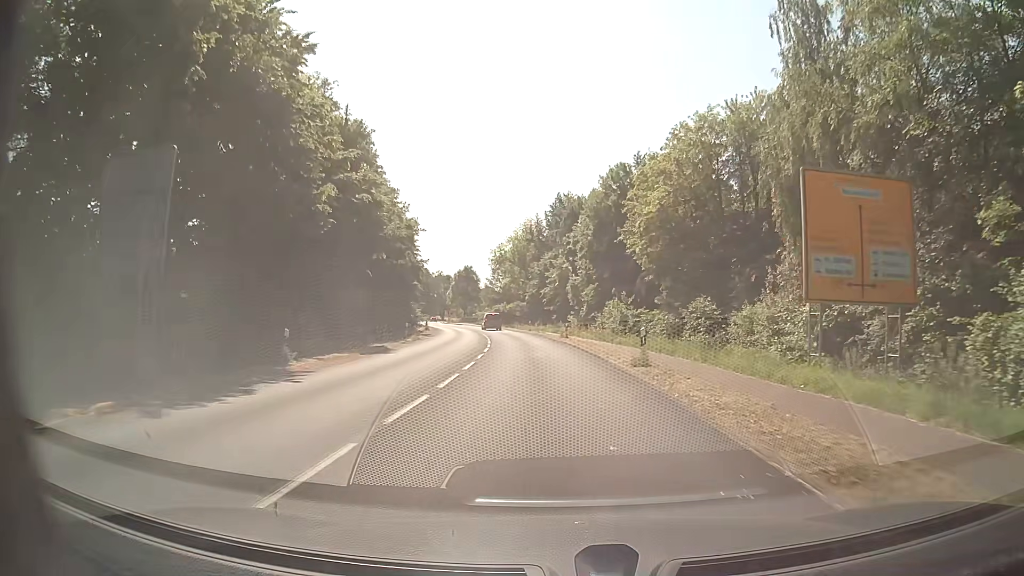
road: secondary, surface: asphalt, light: Day
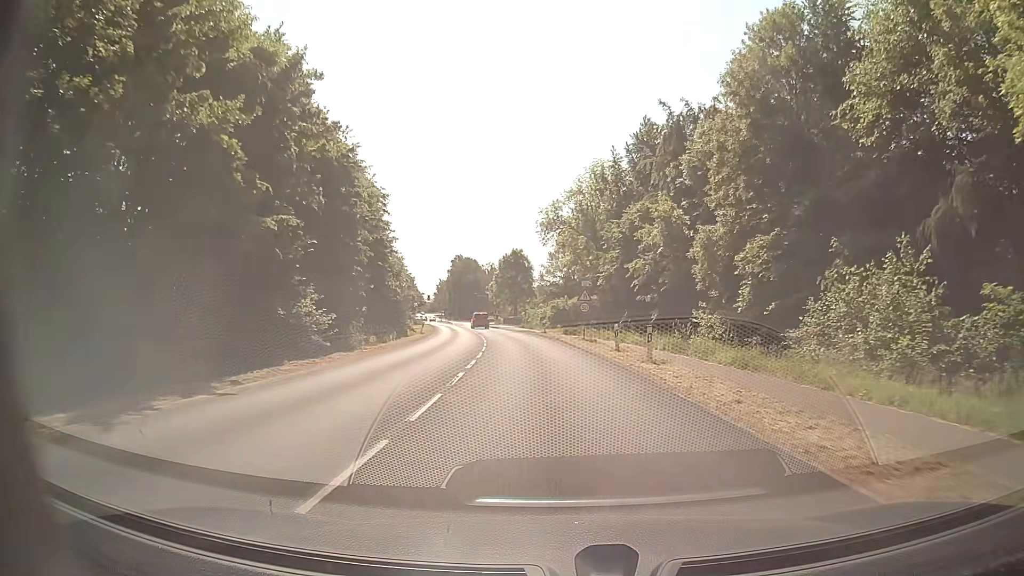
(-2.5, +39.4) m; -6°
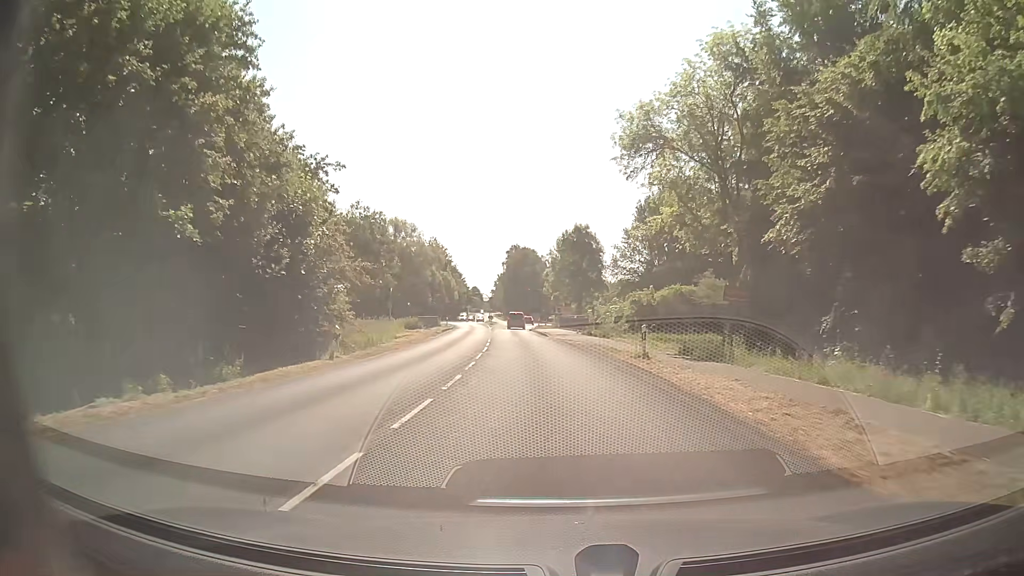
(-1.4, +31.7) m; -6°
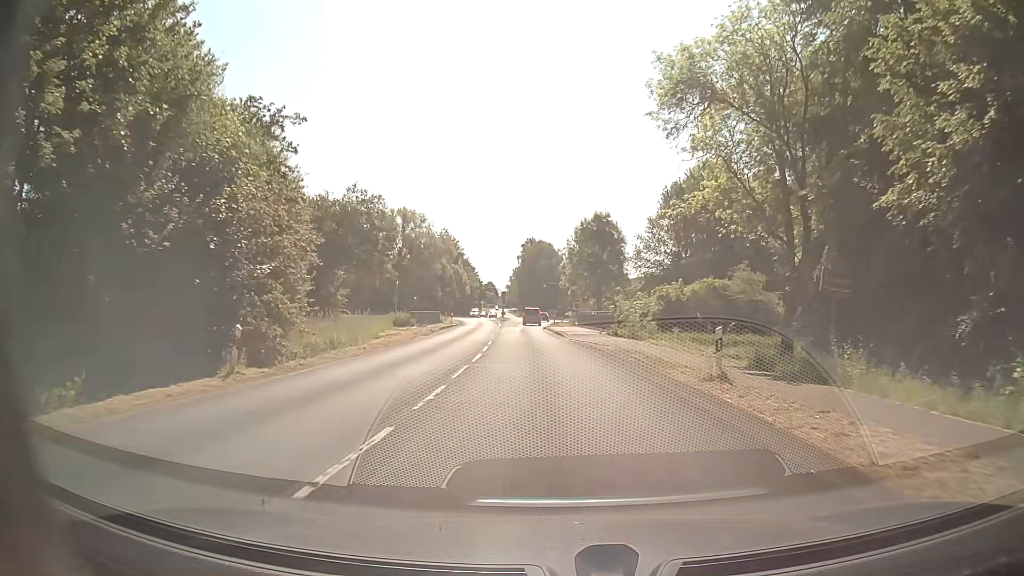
(-0.1, +7.7) m; -1°
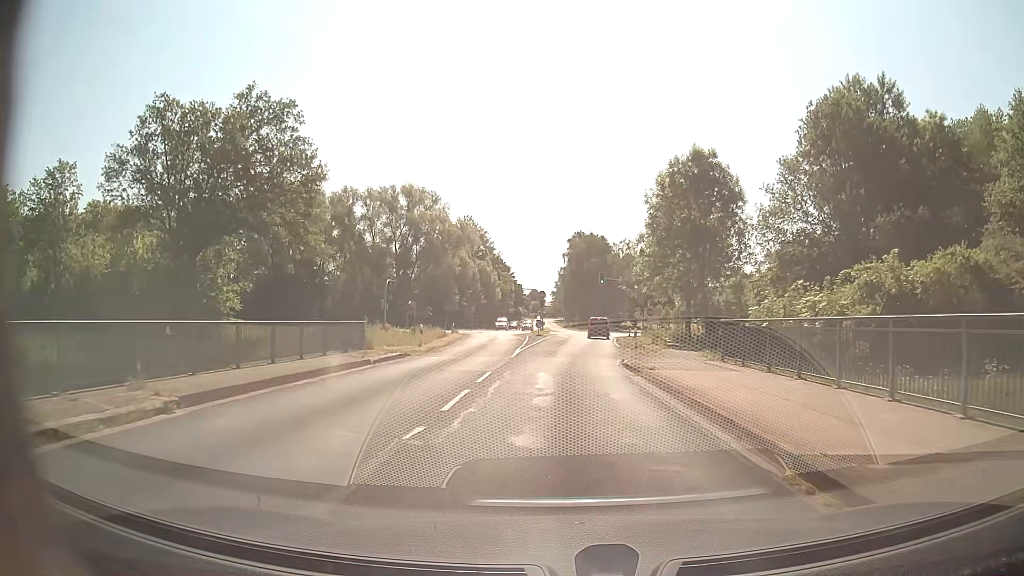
(-1.5, +35.3) m; -4°
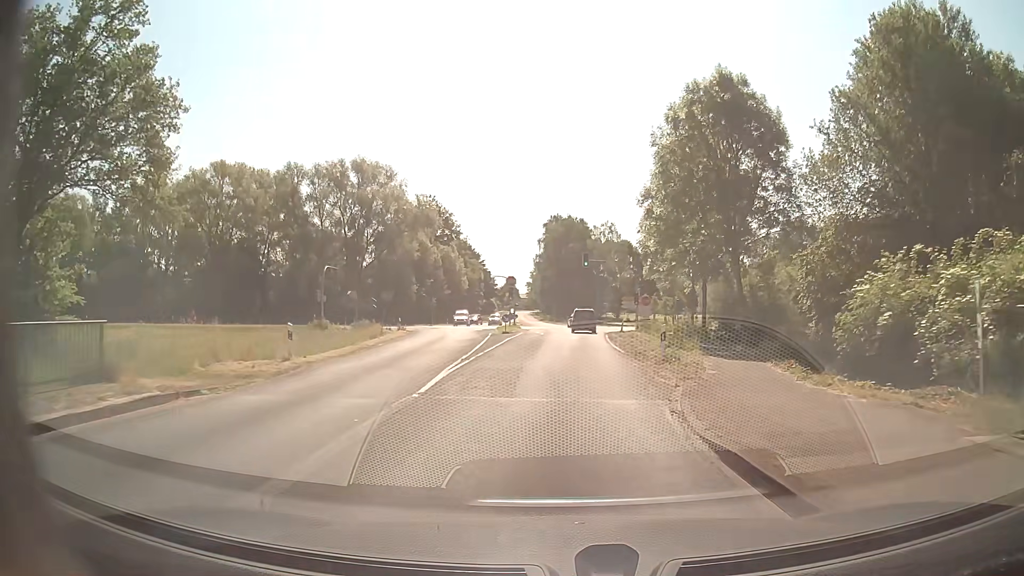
(+0.2, +14.3) m; +2°
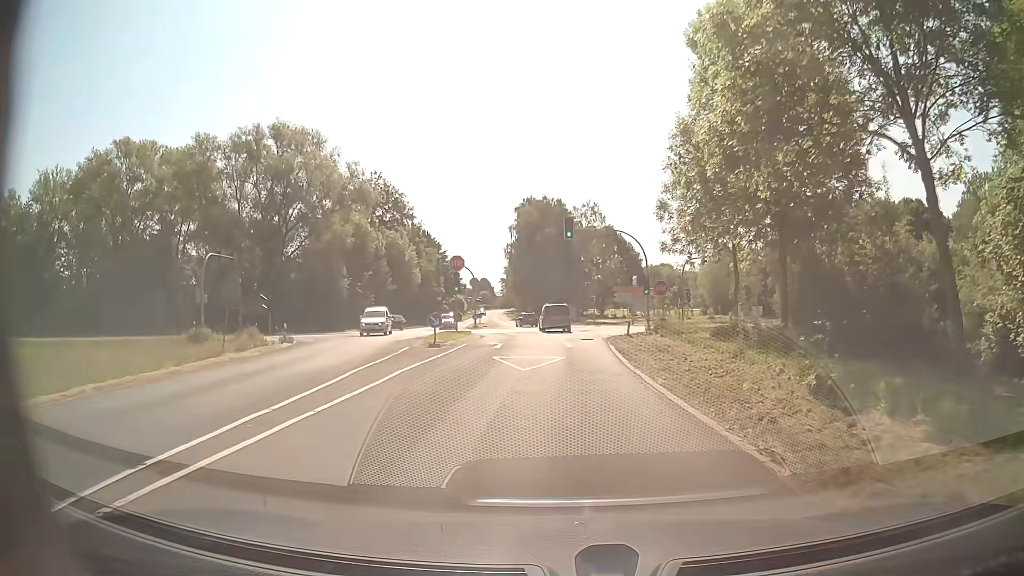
(+0.4, +19.5) m; +2°
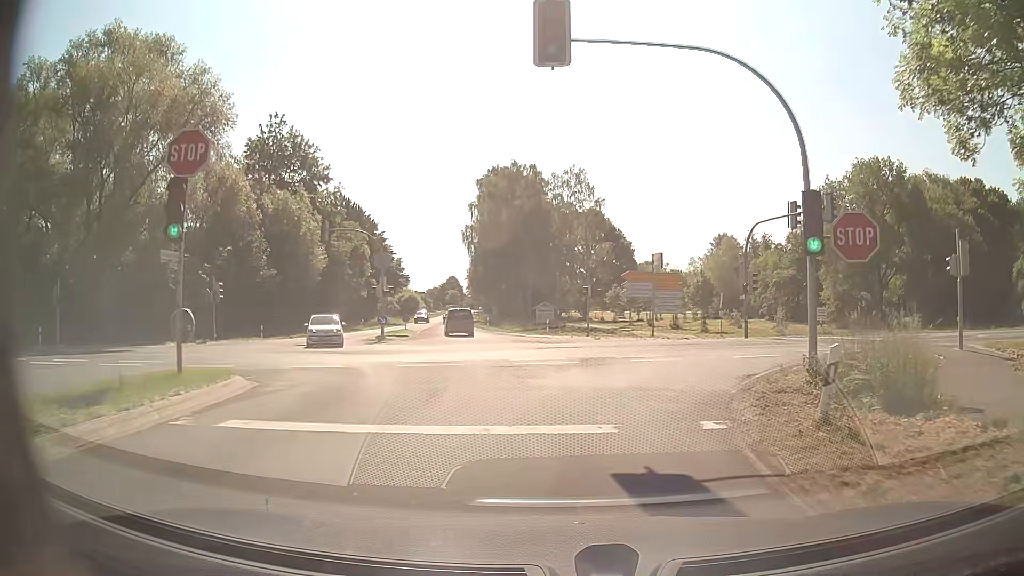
(+0.2, +27.6) m; +2°
(0, +10) (+4, +19) (+13, +25) (+22, +28) (+32, +30) (+42, +32) (+51, +35) (+61, +37) (+71, +39) (+80, +42) m
